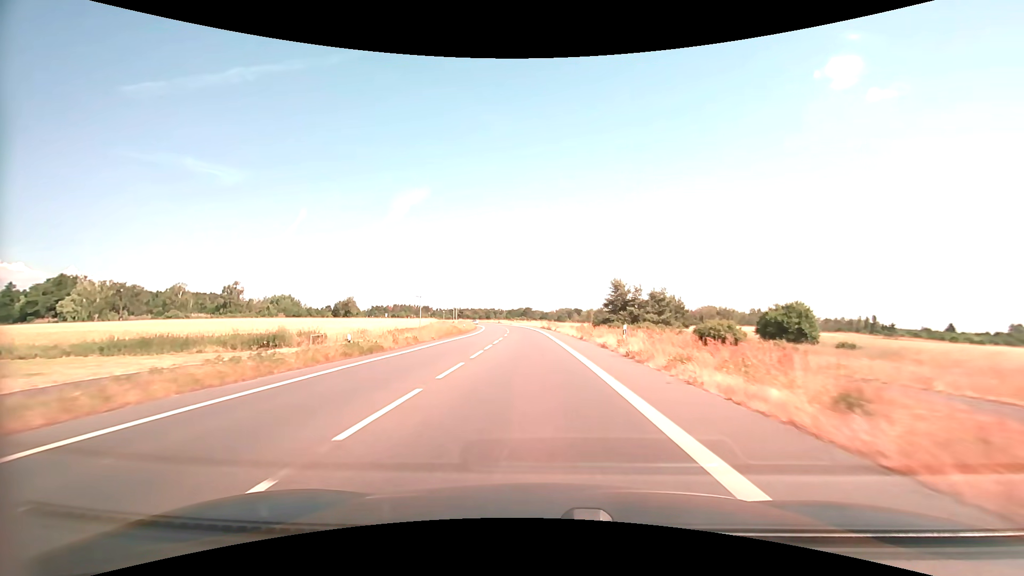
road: primary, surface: asphalt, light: Day
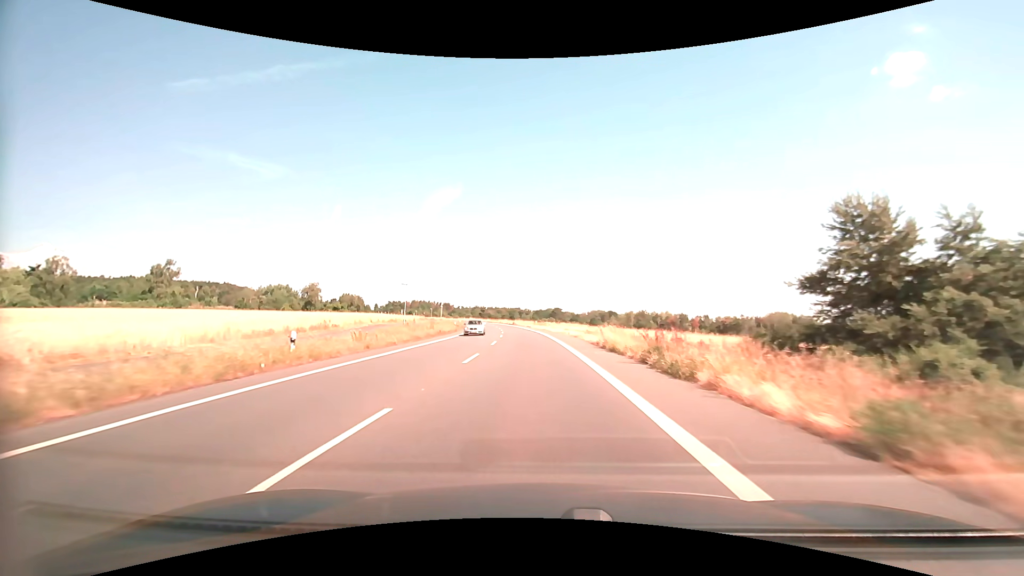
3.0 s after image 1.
(-1.6, +55.5) m; -3°
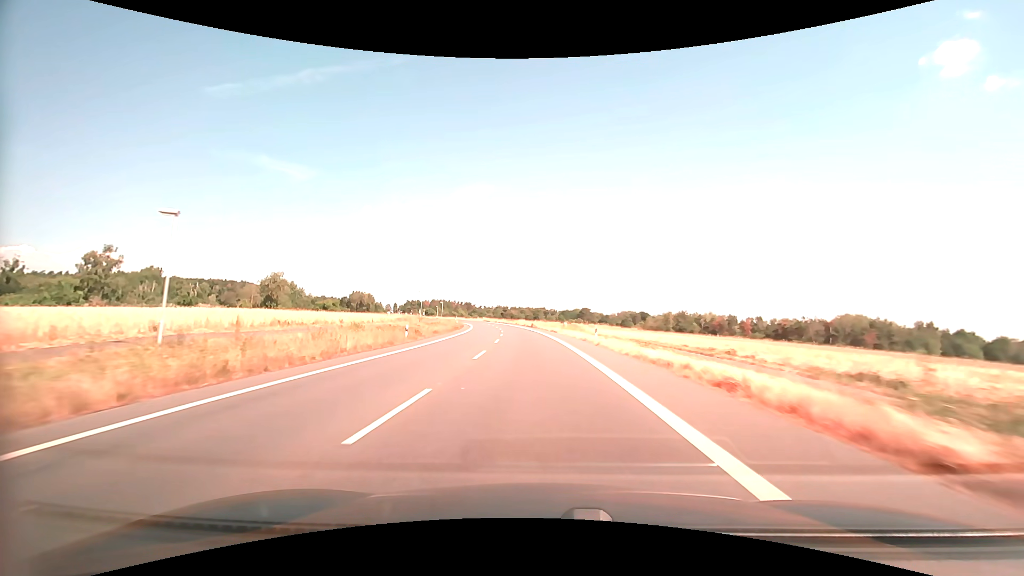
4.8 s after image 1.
(-0.8, +34.1) m; -3°
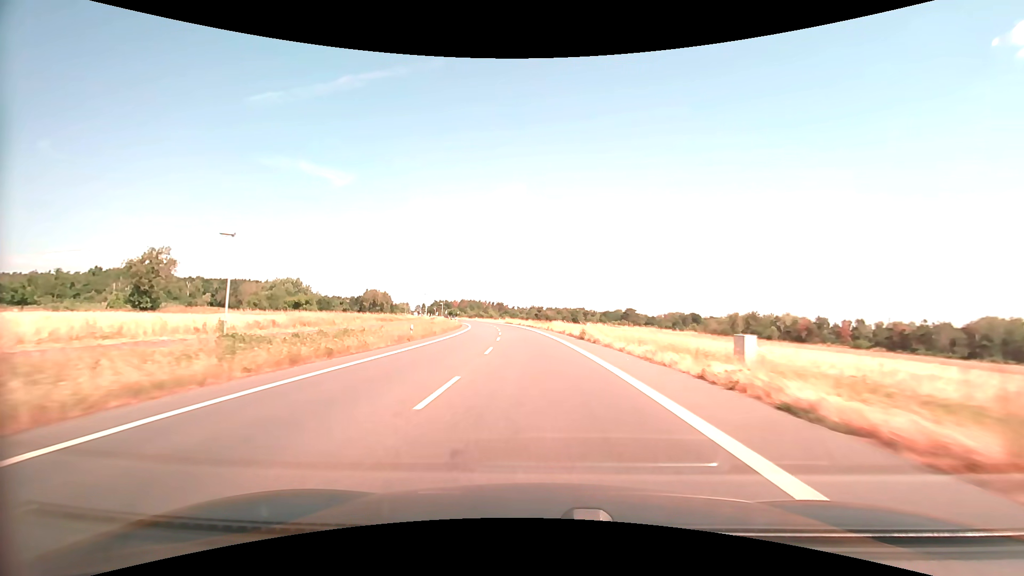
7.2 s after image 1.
(-1.7, +46.2) m; -4°
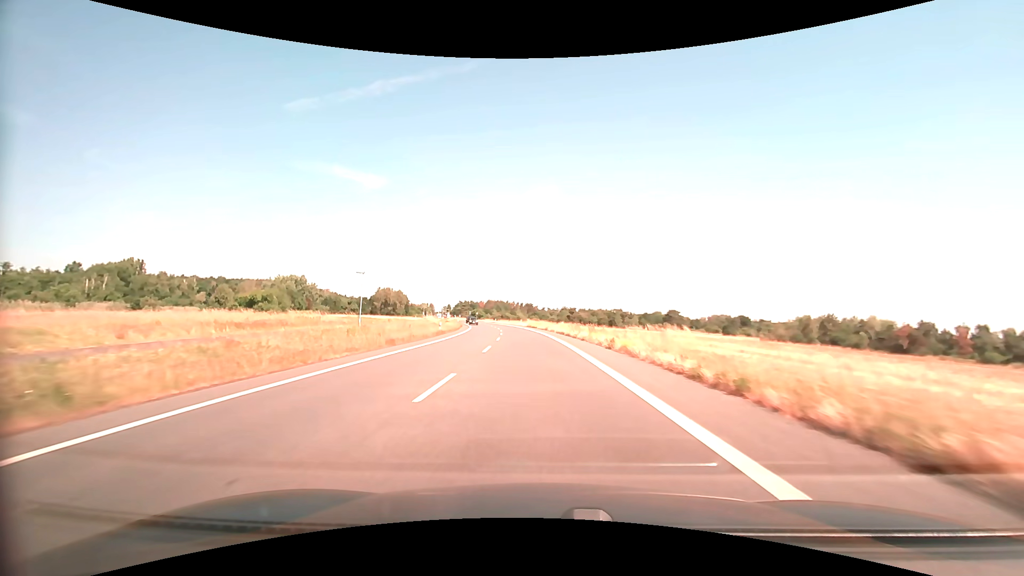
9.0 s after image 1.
(-1.0, +35.1) m; -4°
(0, +10) (0, +20) (-1, +30) (-1, +40) (-2, +50) (-3, +60) (-4, +70) (-5, +80) (-7, +90) (-8, +100) m
